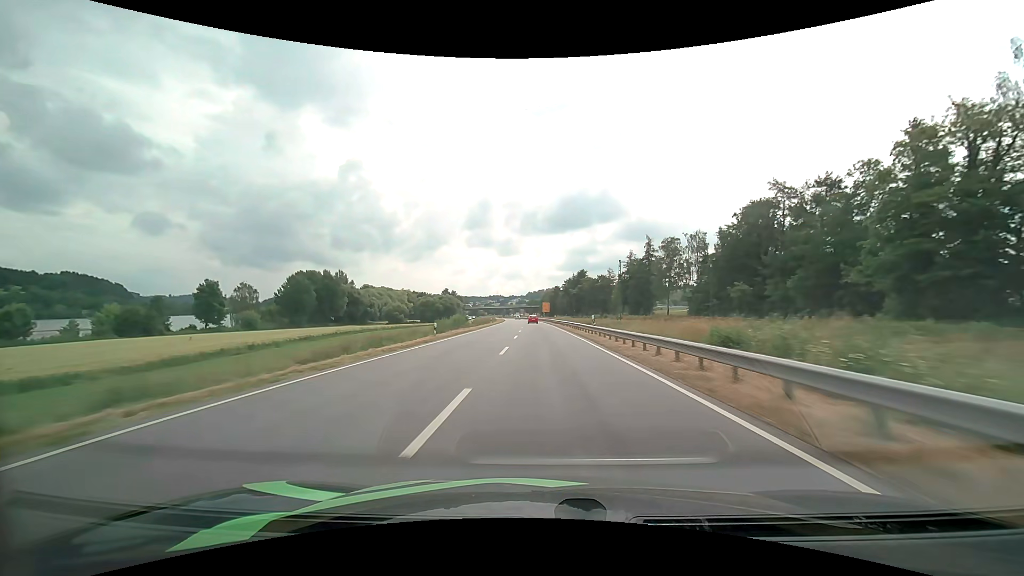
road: primary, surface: asphalt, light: Day
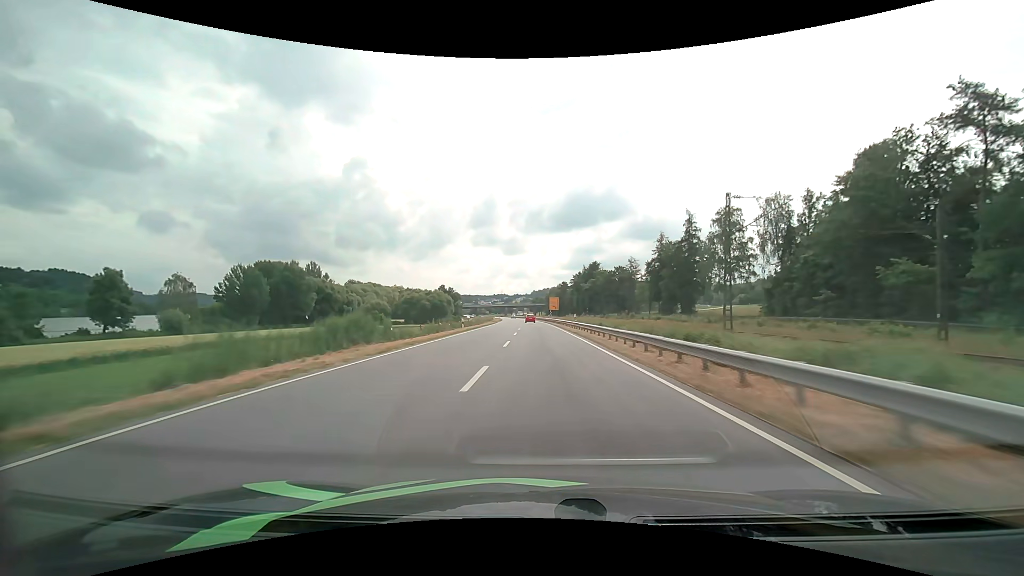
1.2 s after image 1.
(-0.1, +32.5) m; 0°
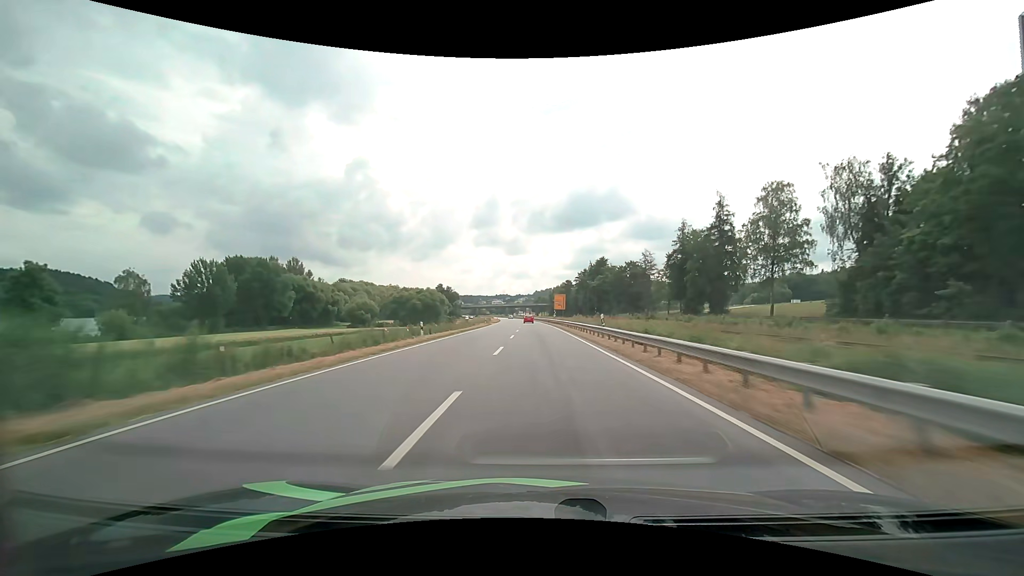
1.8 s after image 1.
(-0.1, +16.3) m; 0°
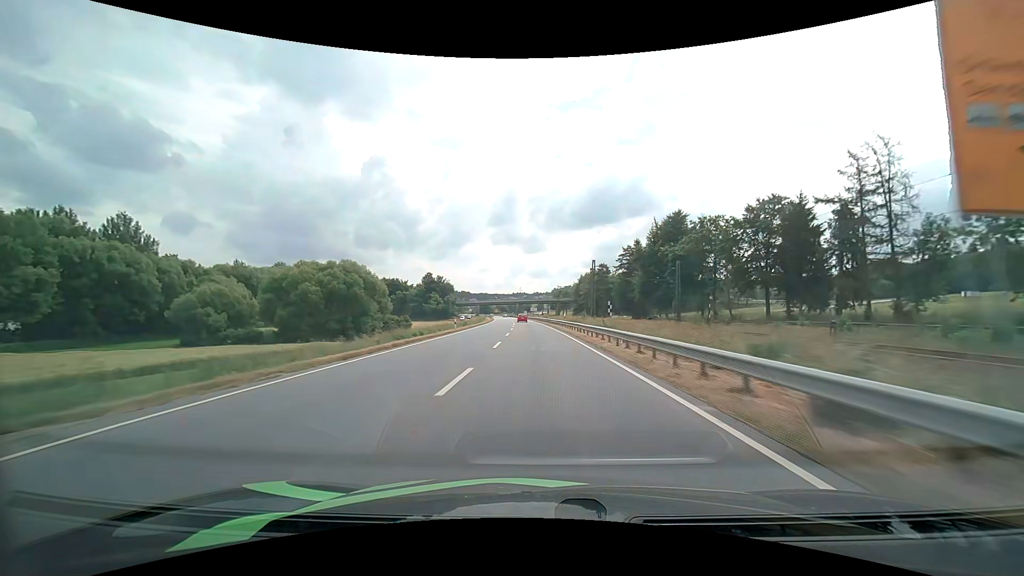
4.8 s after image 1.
(-1.3, +80.8) m; -2°
(0, +10) (0, +20) (0, +30) (0, +40) (-1, +50) (-1, +60) (-1, +70) (-2, +80) (-2, +90) (-3, +100) m
